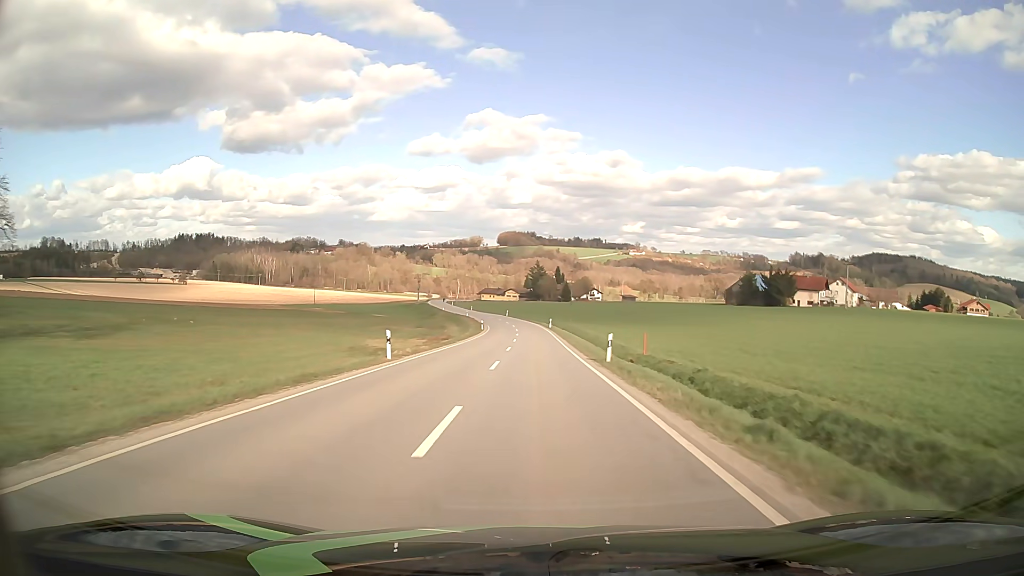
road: tertiary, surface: asphalt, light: Day
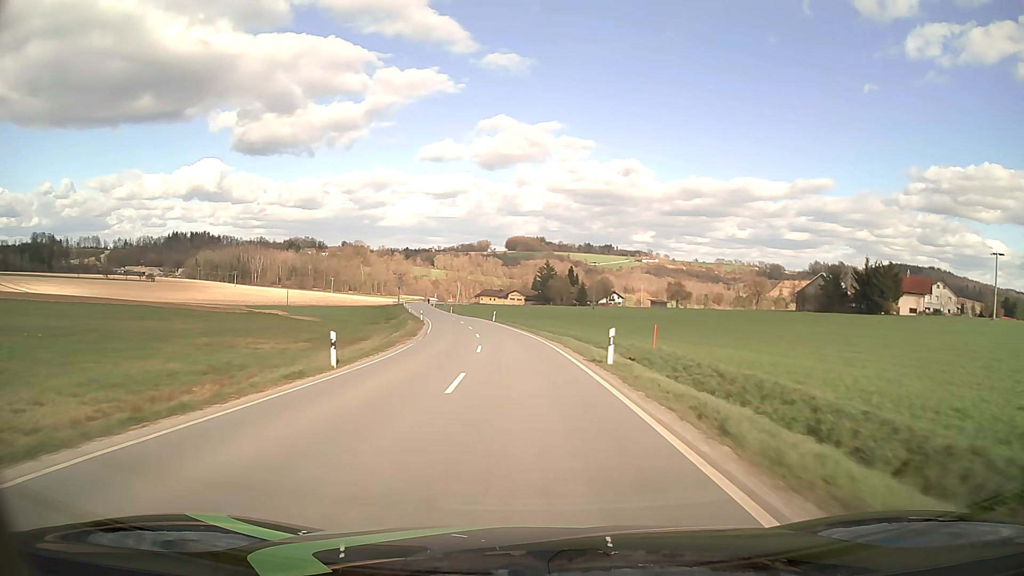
(+0.2, +54.8) m; -1°
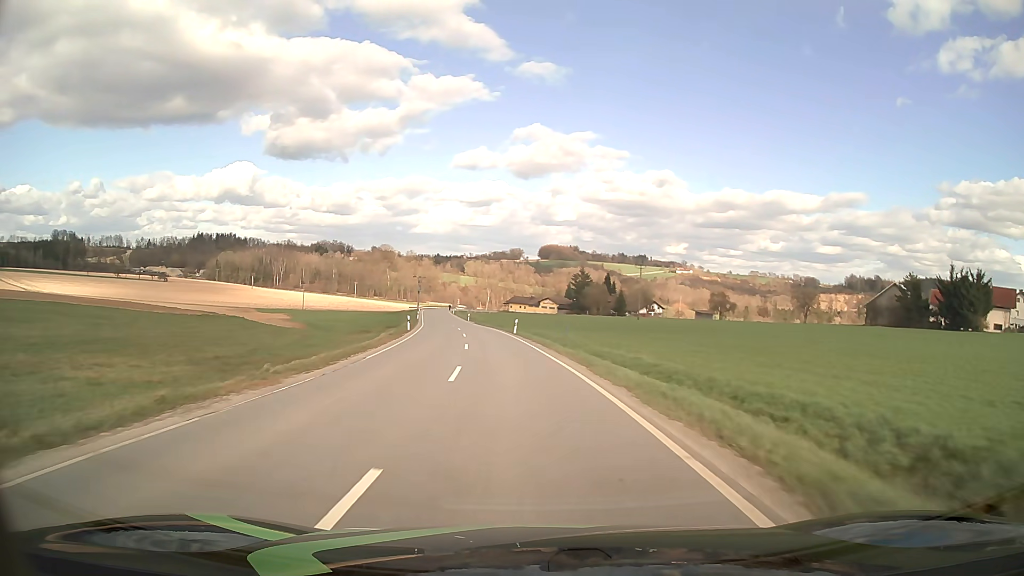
(-0.5, +21.8) m; -3°
(0, +10) (-1, +20) (-1, +30) (-2, +40) (-4, +50) (-5, +60) (-7, +70) (-8, +79) (-10, +89) (-12, +99) m
